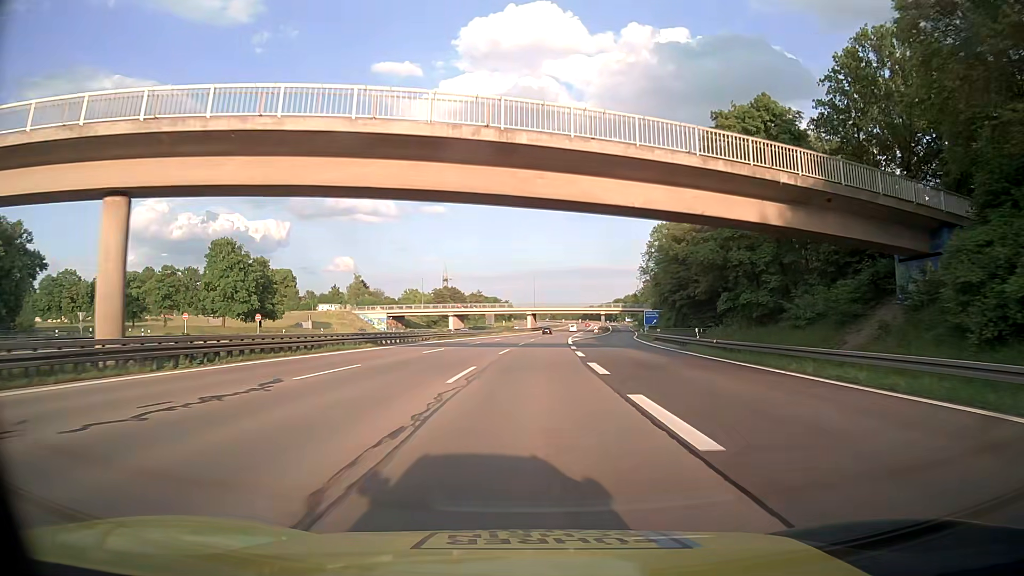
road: motorway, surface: asphalt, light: Day
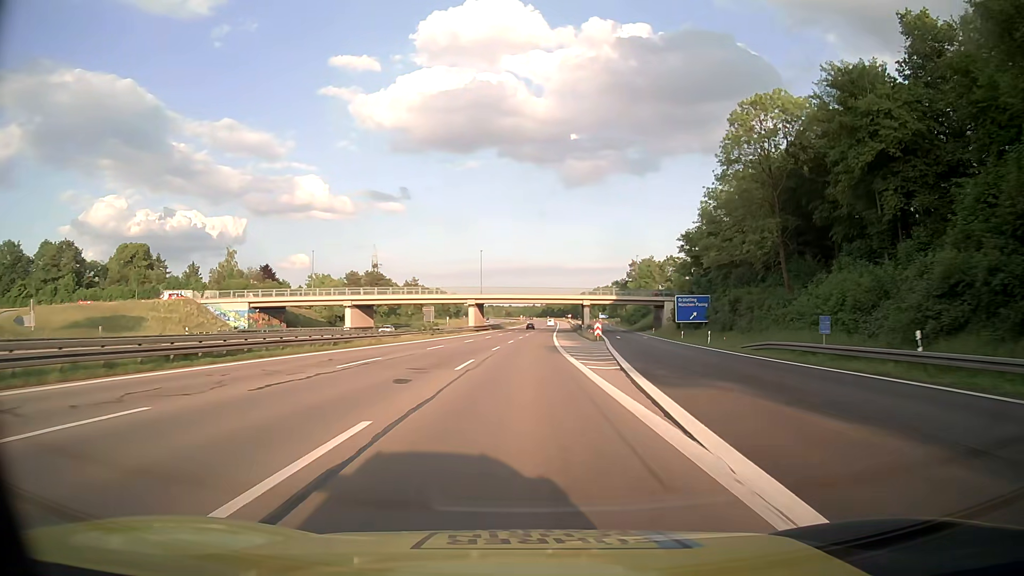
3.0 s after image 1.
(+2.2, +66.3) m; +4°
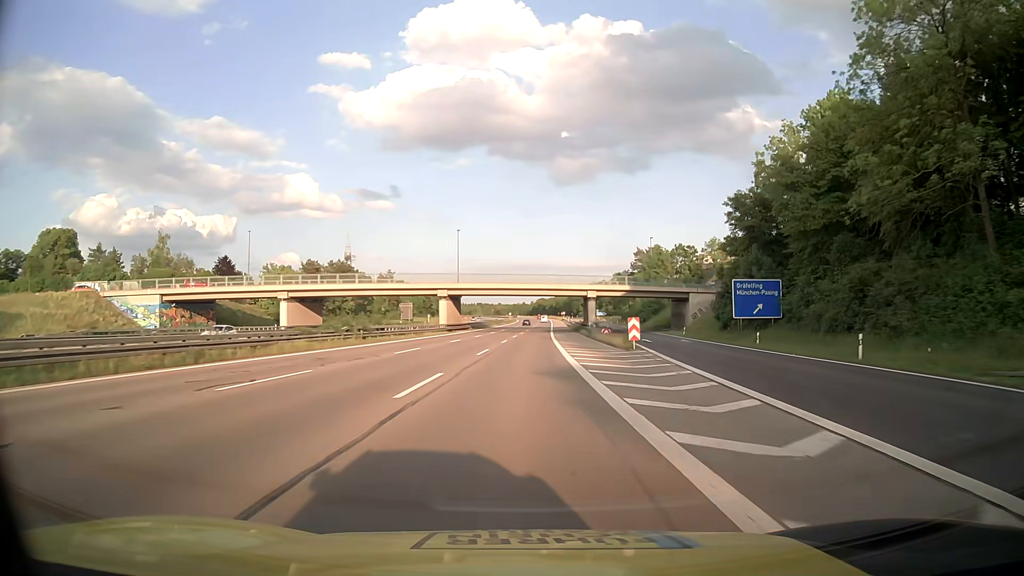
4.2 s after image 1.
(+0.2, +26.5) m; +1°
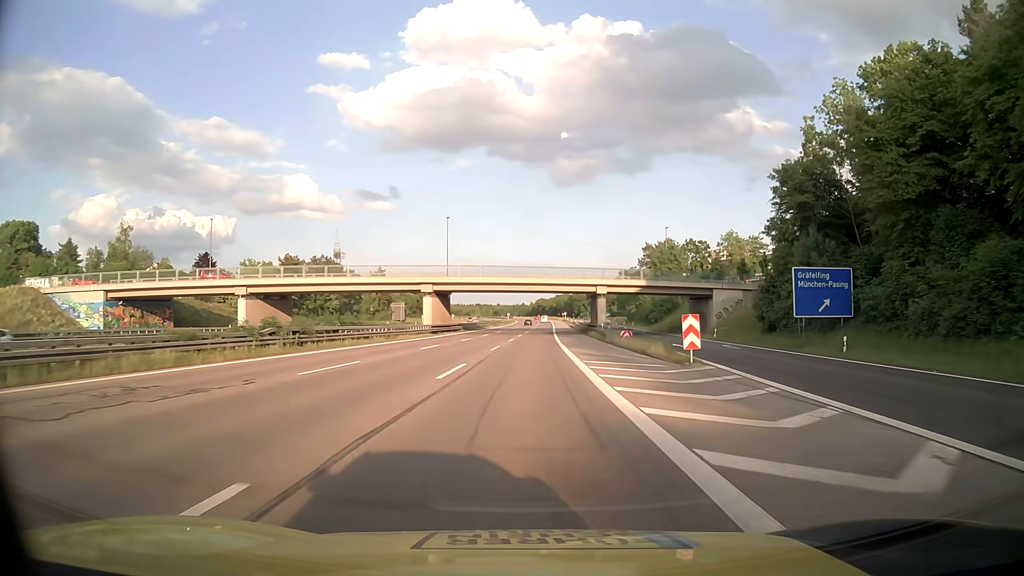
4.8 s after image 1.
(0.0, +13.3) m; 0°
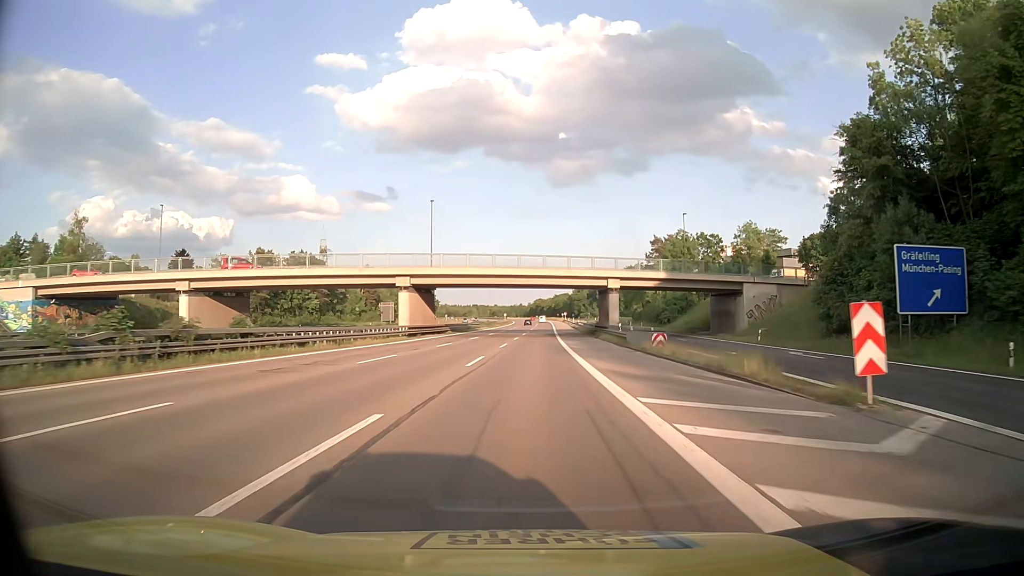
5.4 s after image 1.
(0.0, +13.3) m; 0°
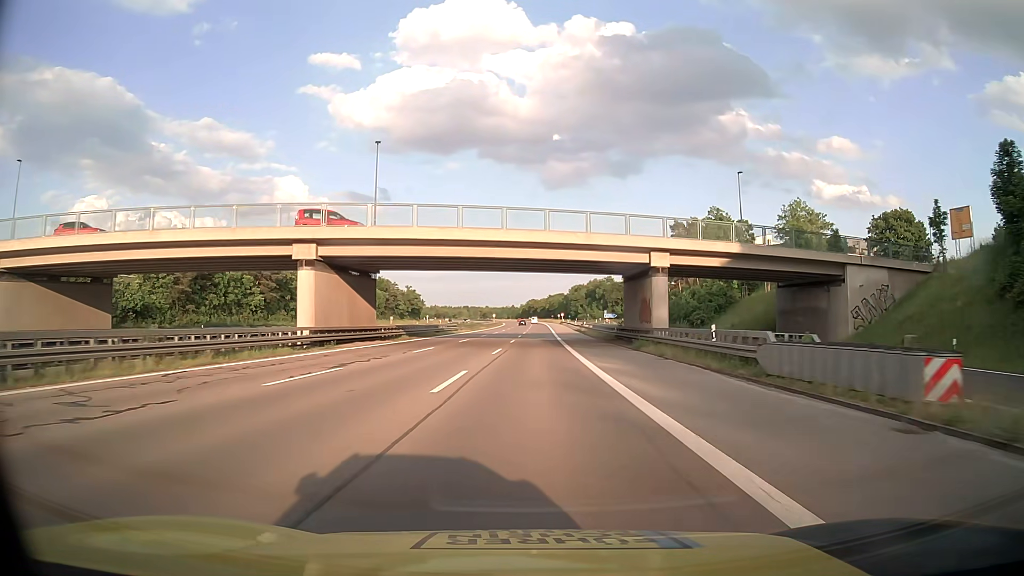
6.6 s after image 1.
(+0.1, +26.5) m; +1°
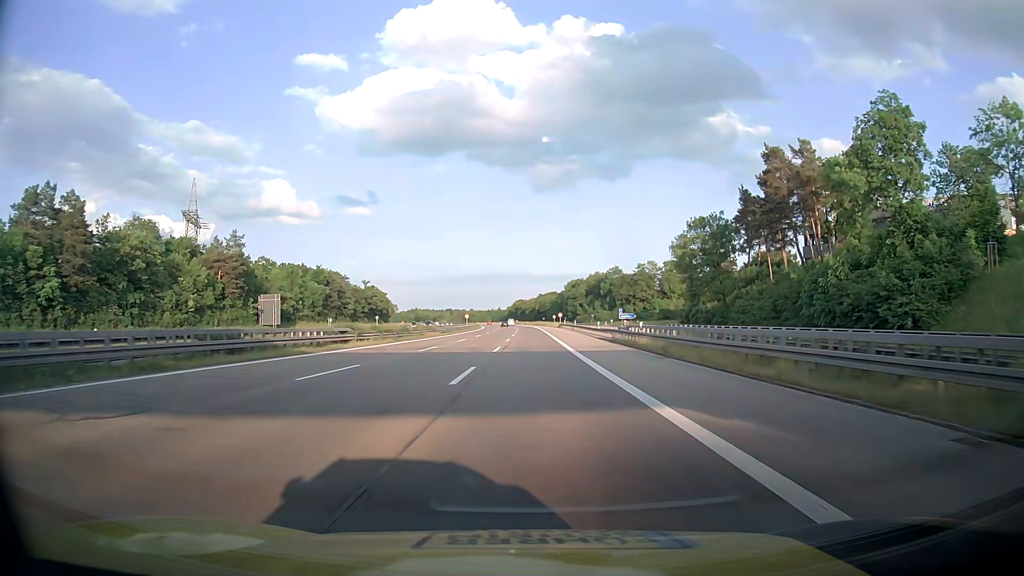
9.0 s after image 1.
(+0.7, +52.8) m; -1°
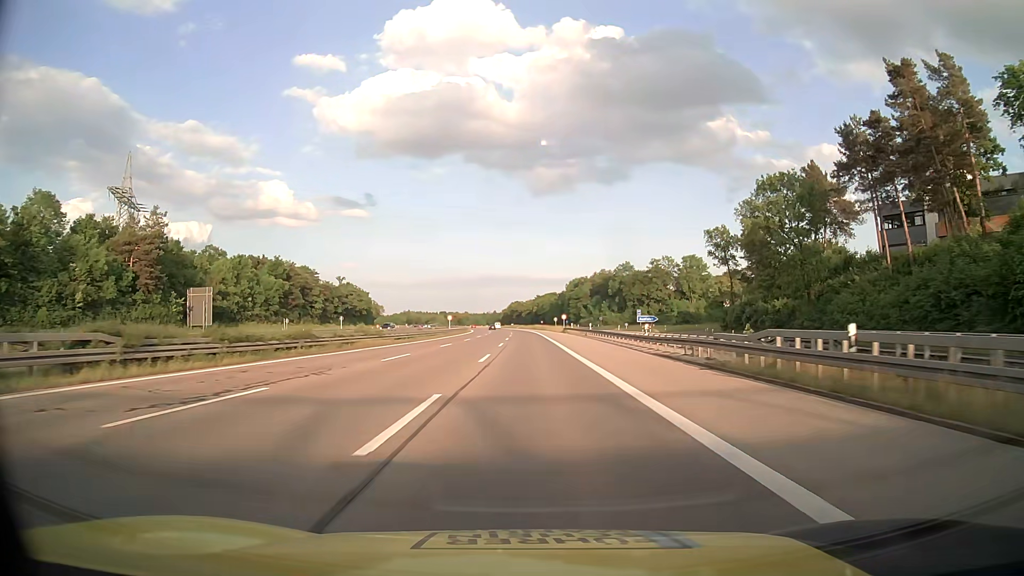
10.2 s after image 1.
(+0.8, +26.3) m; +2°
(0, +10) (0, +20) (0, +30) (0, +40) (0, +50) (0, +60) (0, +70) (0, +80) (0, +90) (0, +100) m
